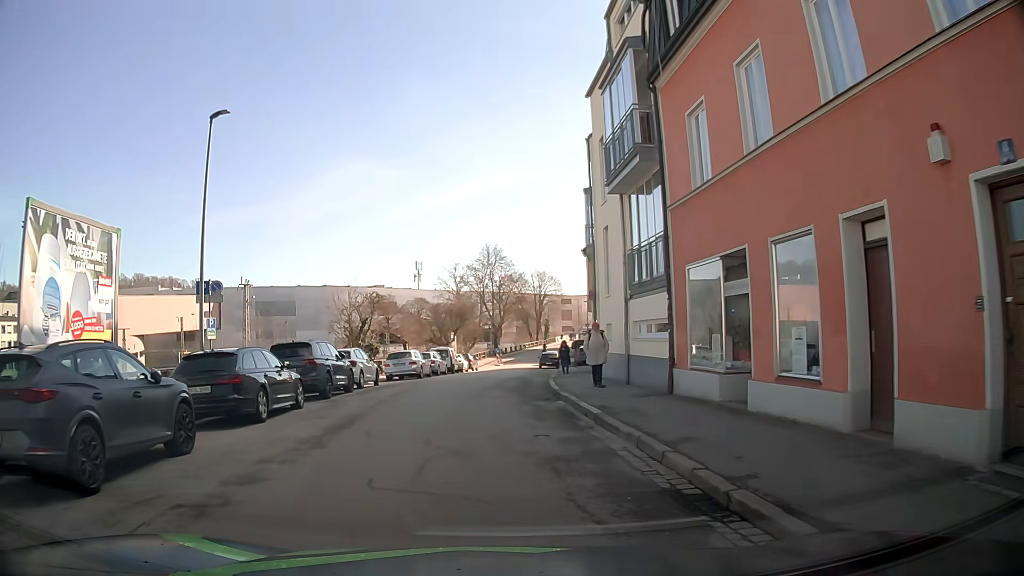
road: residential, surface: asphalt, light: Day
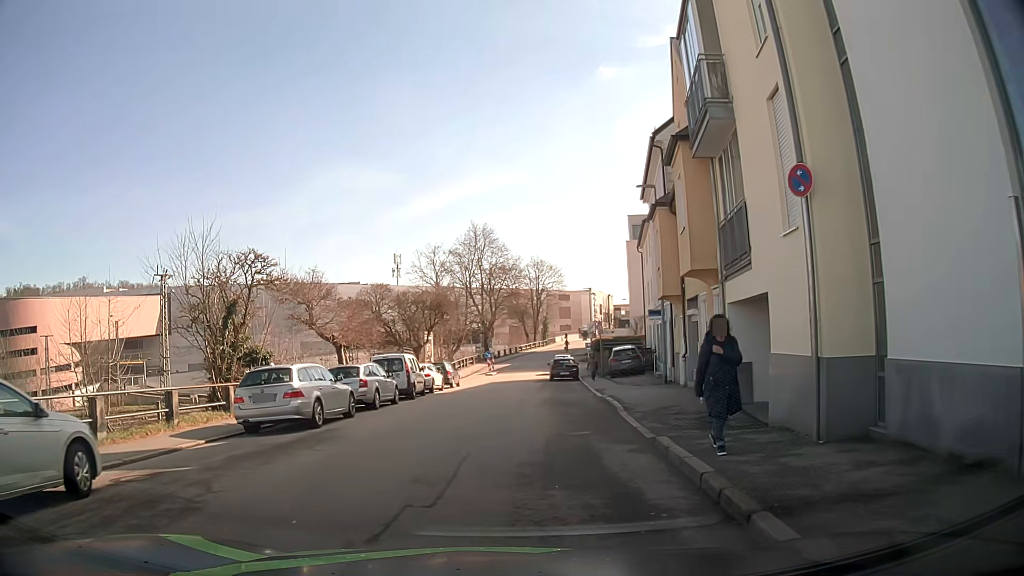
(-0.4, +19.1) m; +1°
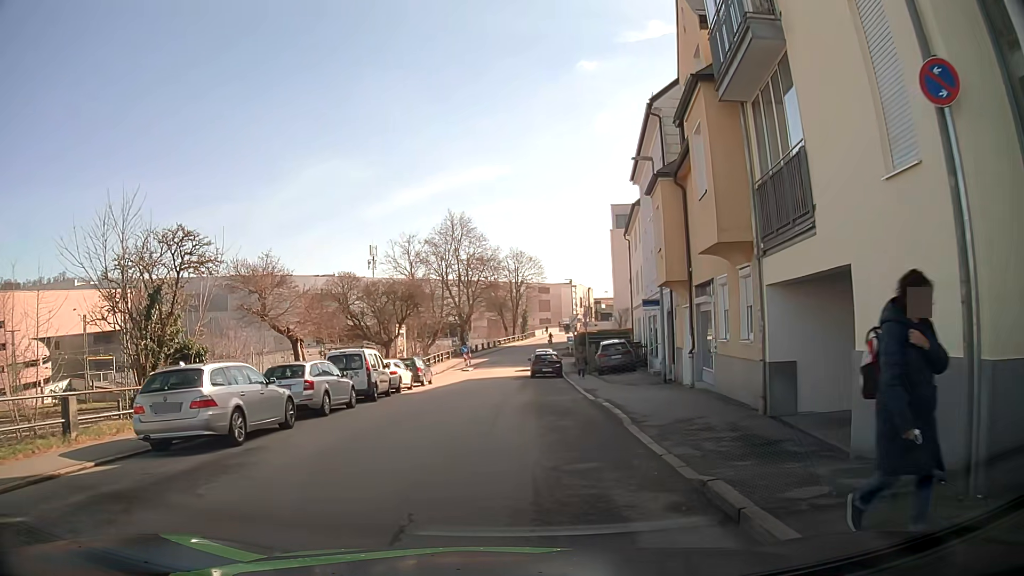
(0.0, +3.5) m; +2°
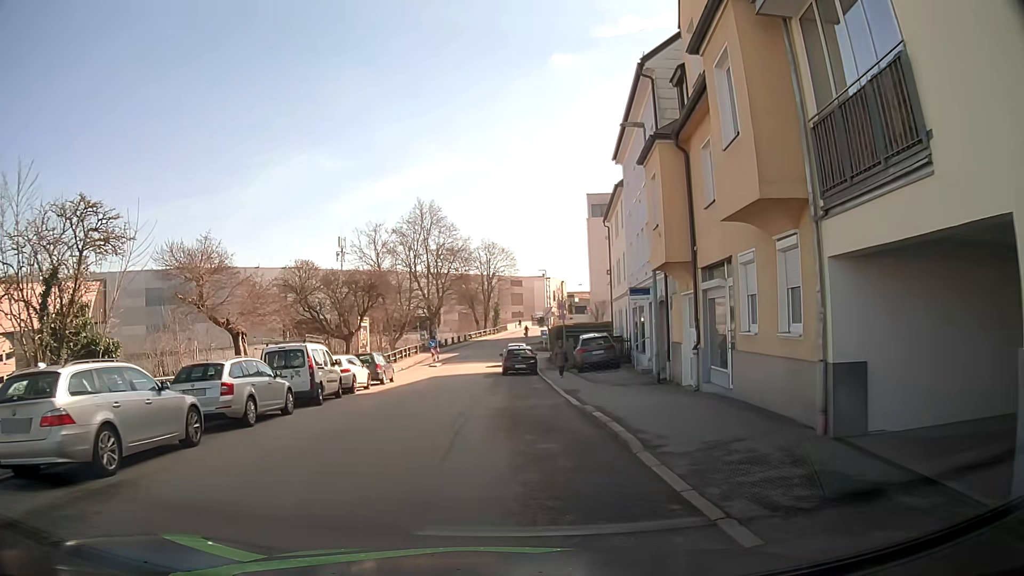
(+0.1, +3.4) m; +2°
